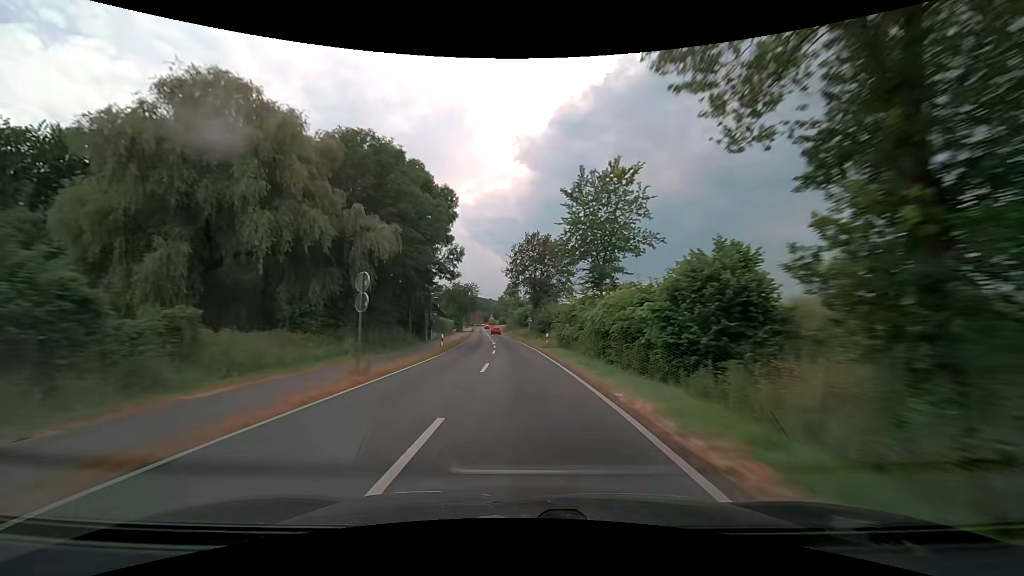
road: secondary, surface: asphalt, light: Day
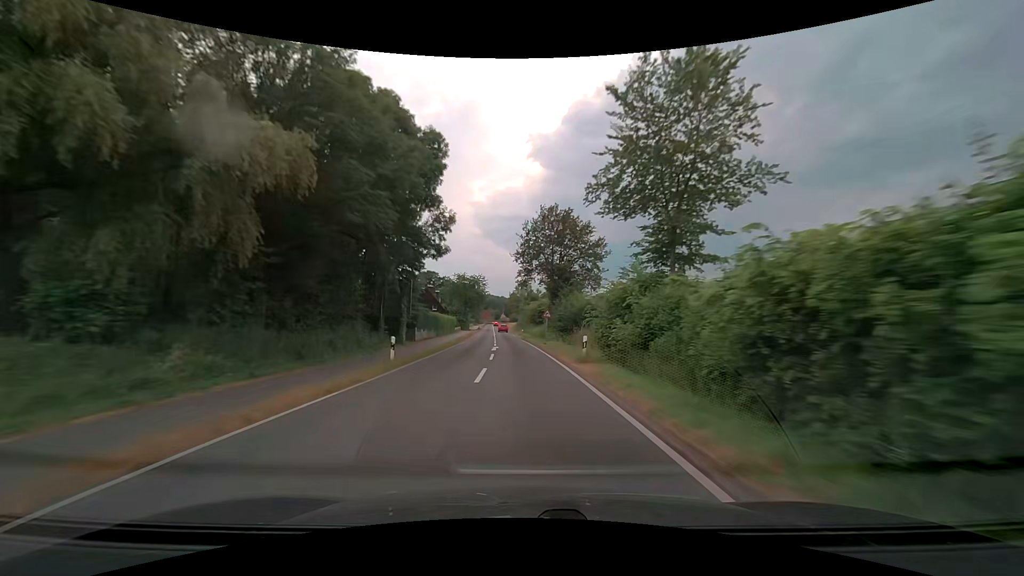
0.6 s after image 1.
(-0.2, +15.5) m; -1°
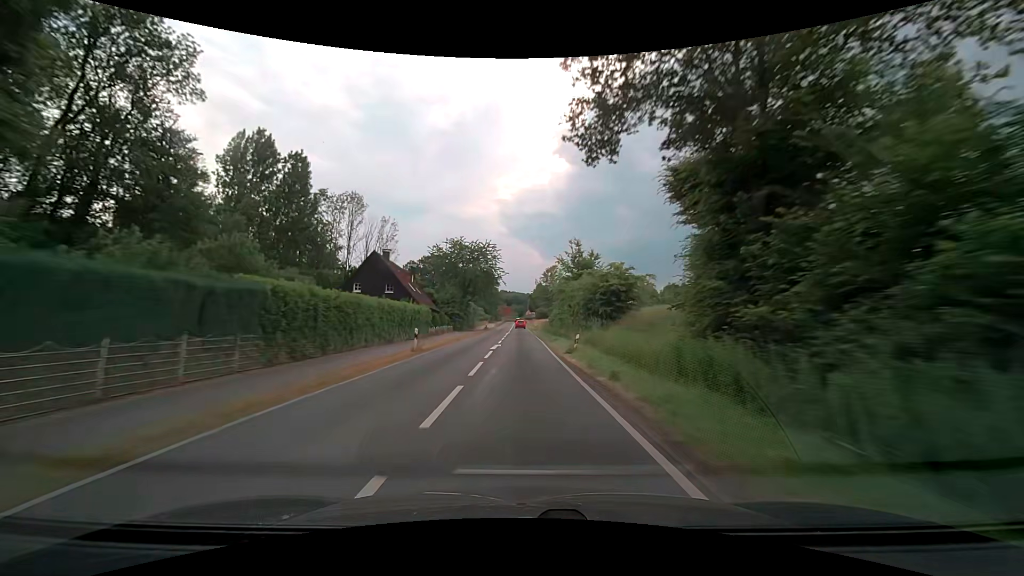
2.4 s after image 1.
(-1.5, +46.2) m; -3°
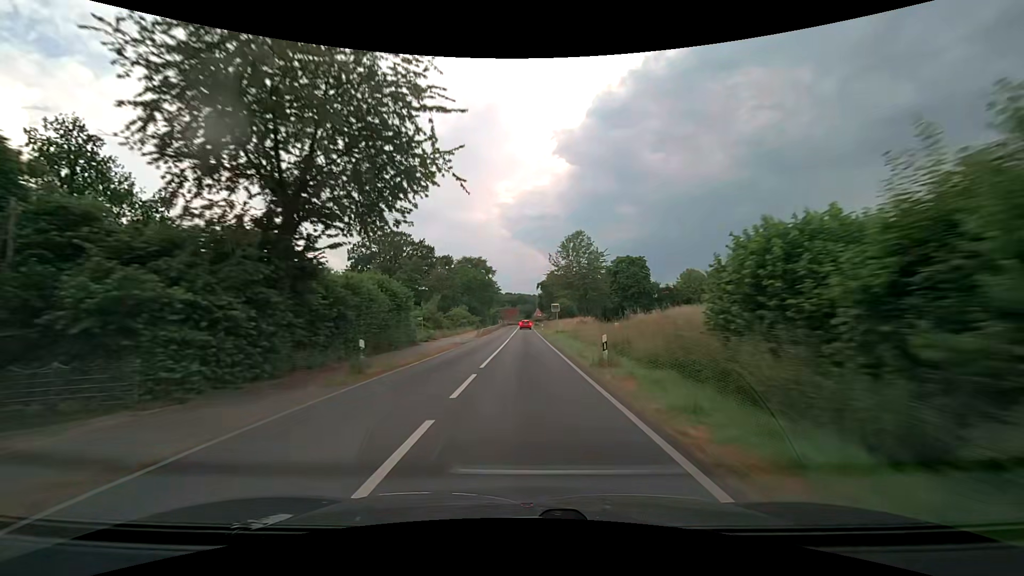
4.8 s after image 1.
(-0.4, +56.9) m; -1°
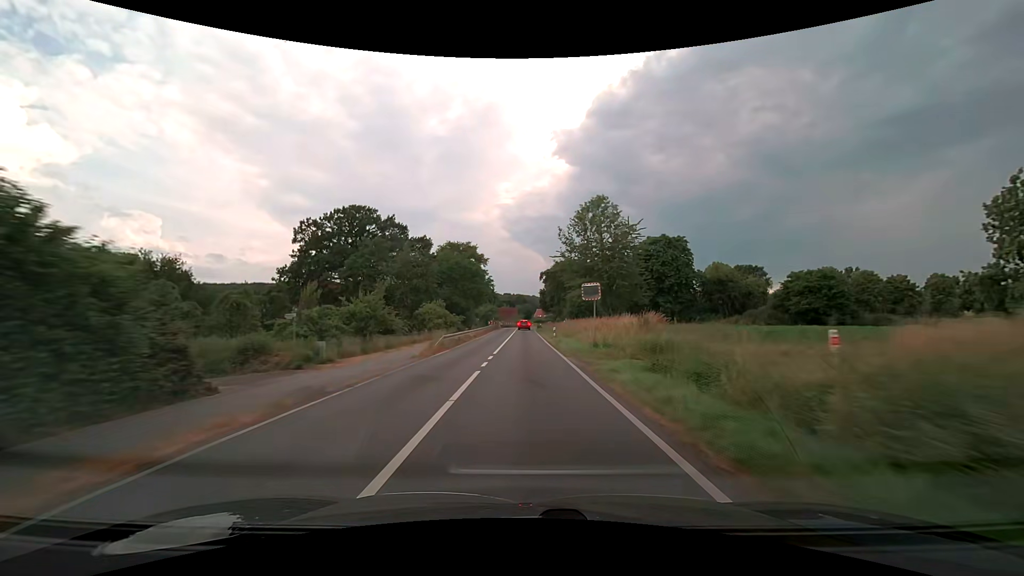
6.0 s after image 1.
(0.0, +26.0) m; 0°
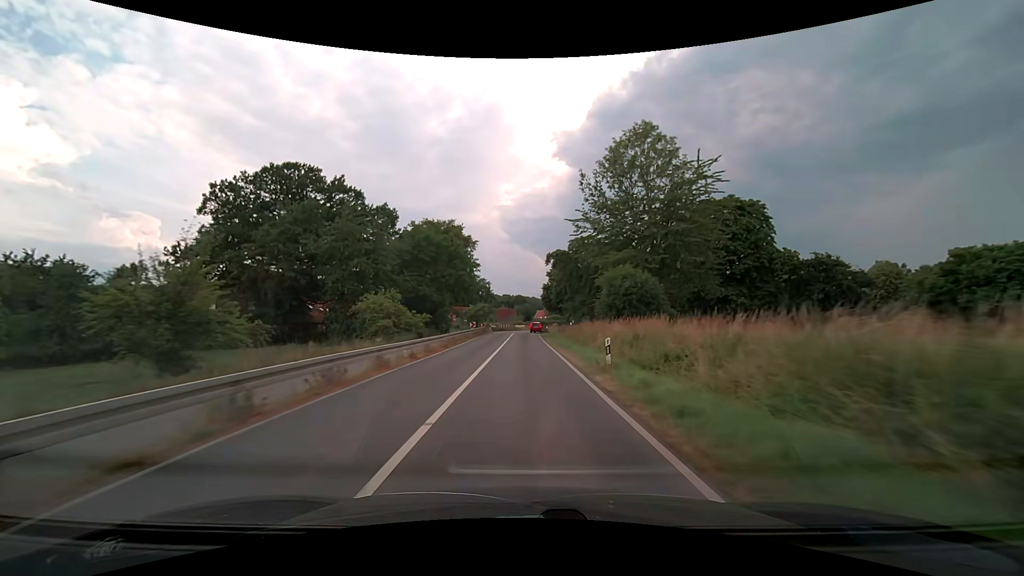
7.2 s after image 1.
(0.0, +24.5) m; 0°
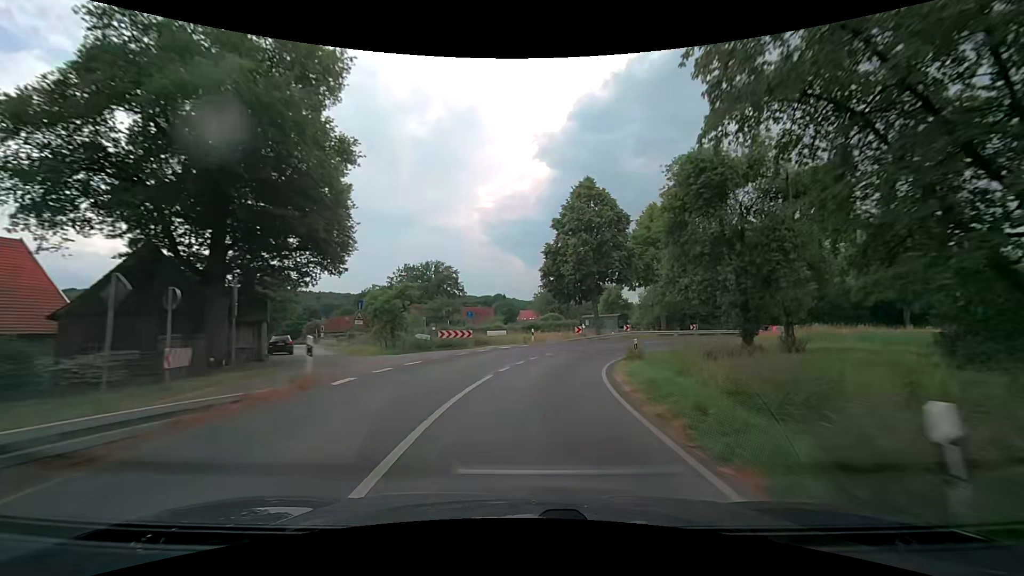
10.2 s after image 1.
(0.0, +56.5) m; +2°
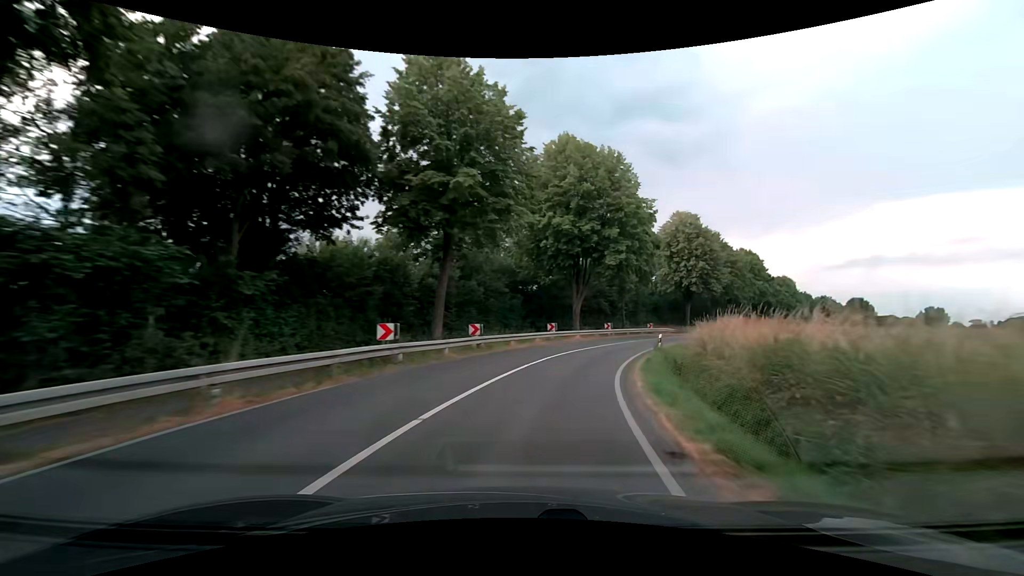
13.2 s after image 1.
(+18.3, +49.6) m; +46°
(+1, +10) (+2, +20) (+5, +29) (+10, +38) (+14, +47) (+20, +56) (+26, +64) (+31, +72) (+37, +80) (+43, +88) m
